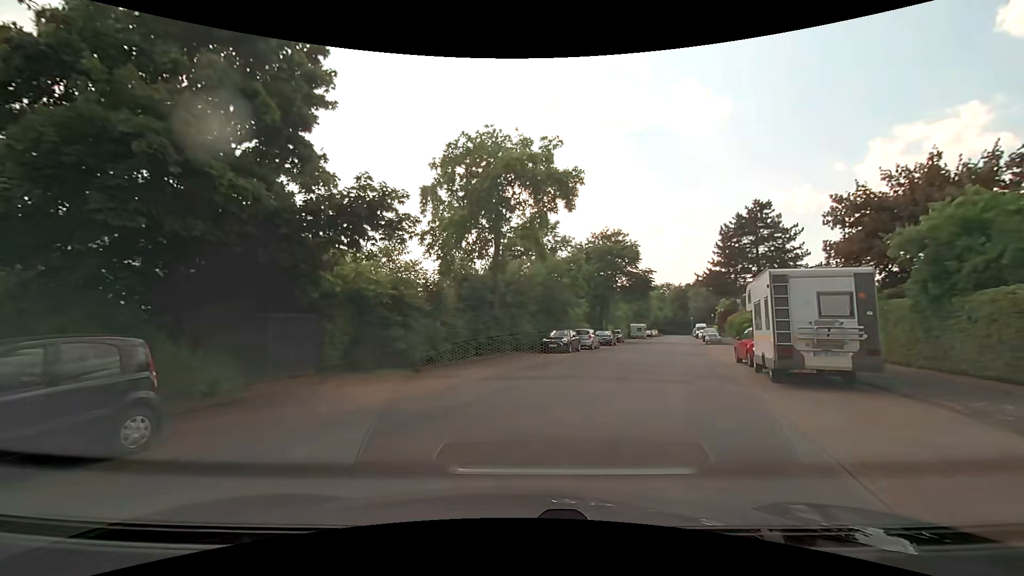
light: Day
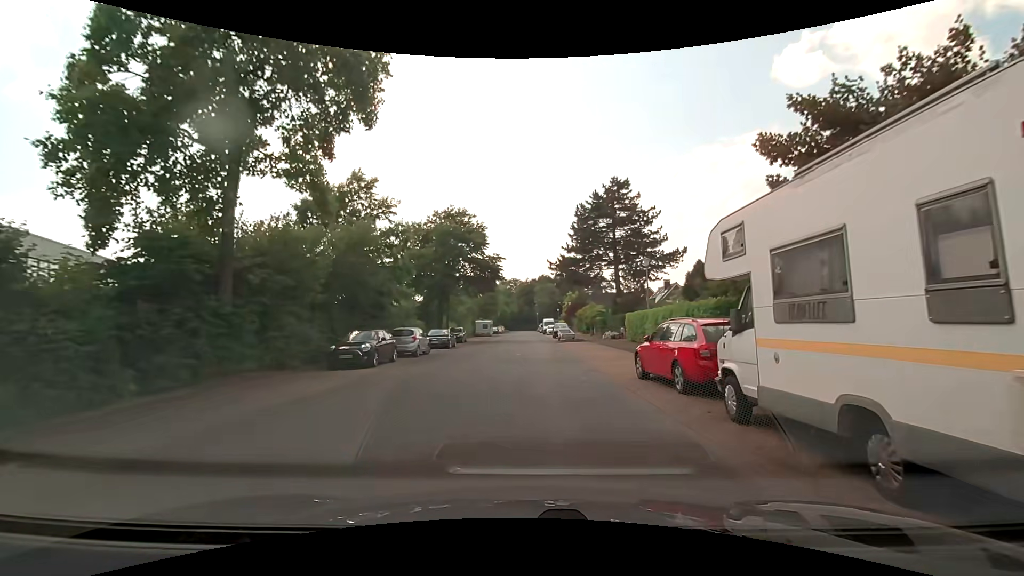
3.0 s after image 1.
(+1.7, +10.9) m; +15°
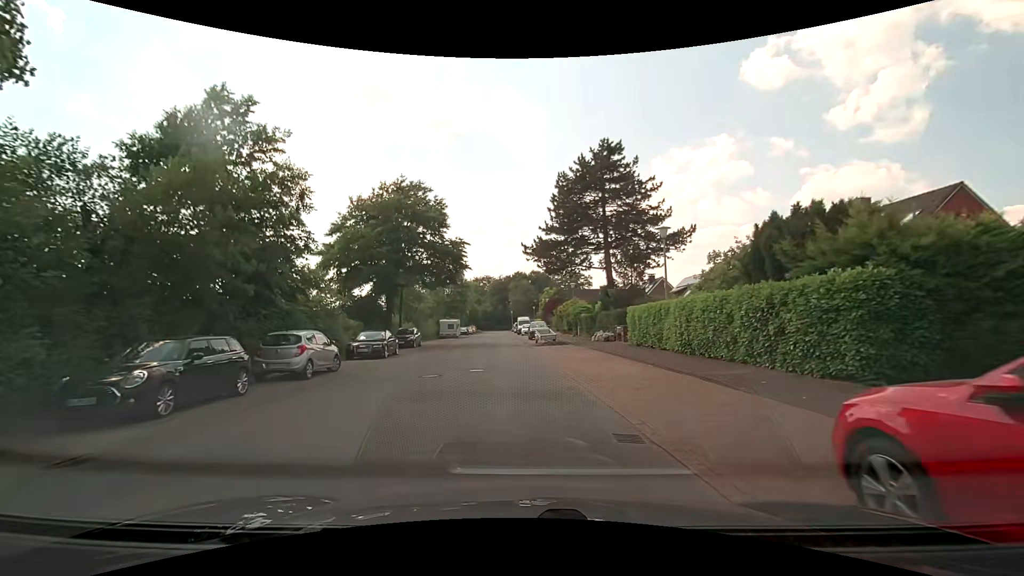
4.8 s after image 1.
(+0.4, +9.7) m; +3°
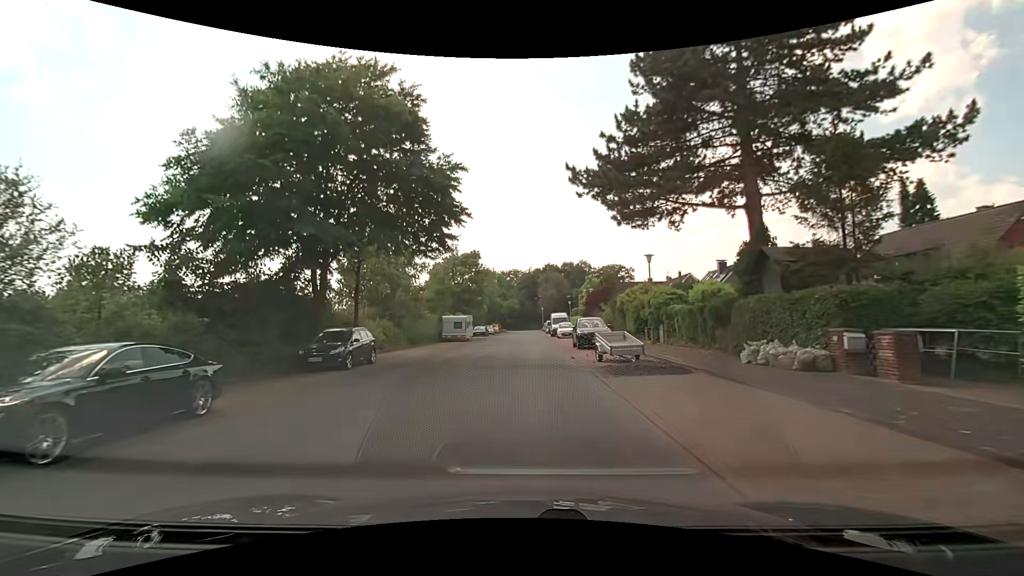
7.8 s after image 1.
(-0.5, +19.3) m; -3°
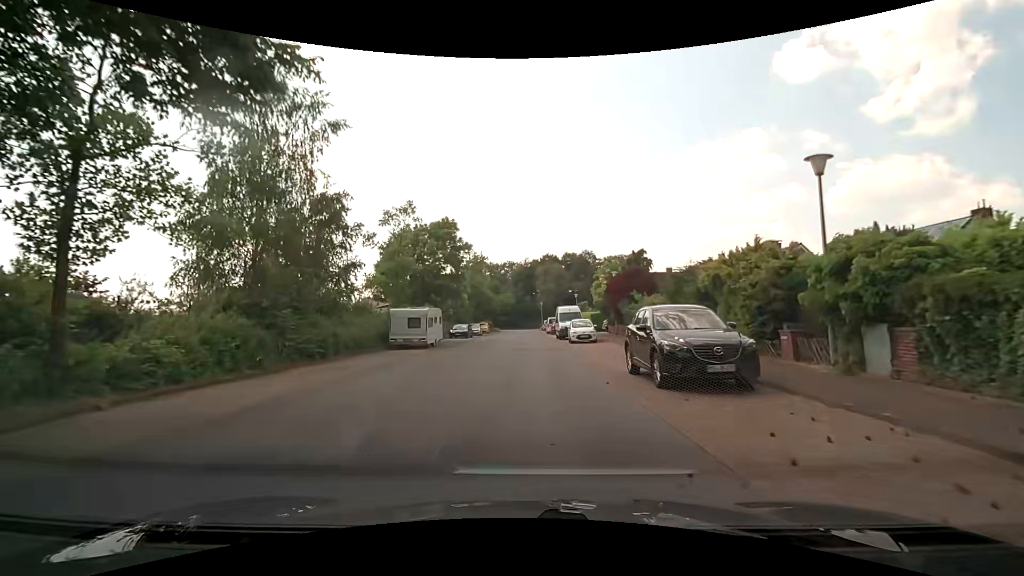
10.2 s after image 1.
(+0.1, +16.9) m; 0°
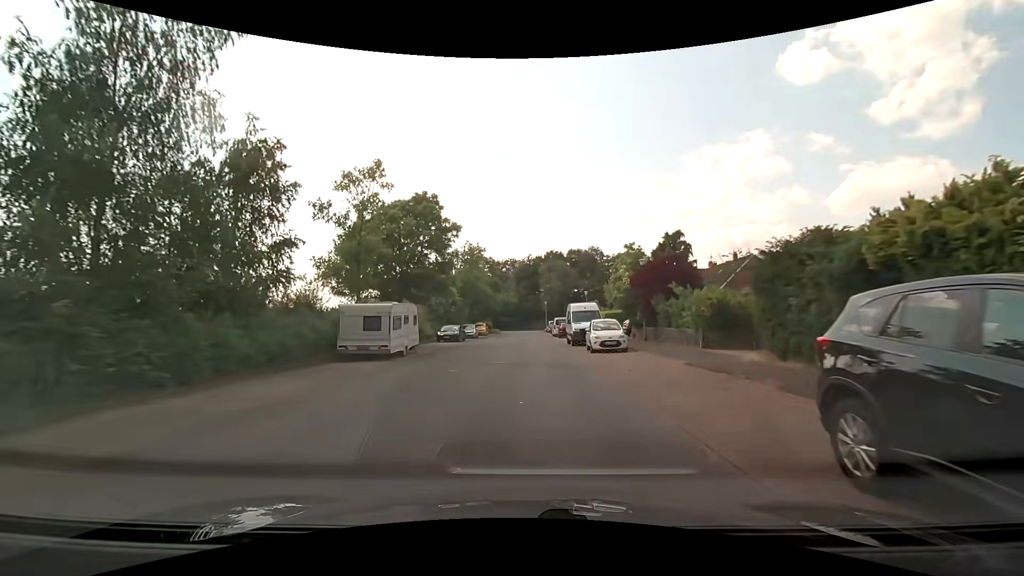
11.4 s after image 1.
(0.0, +8.6) m; -1°
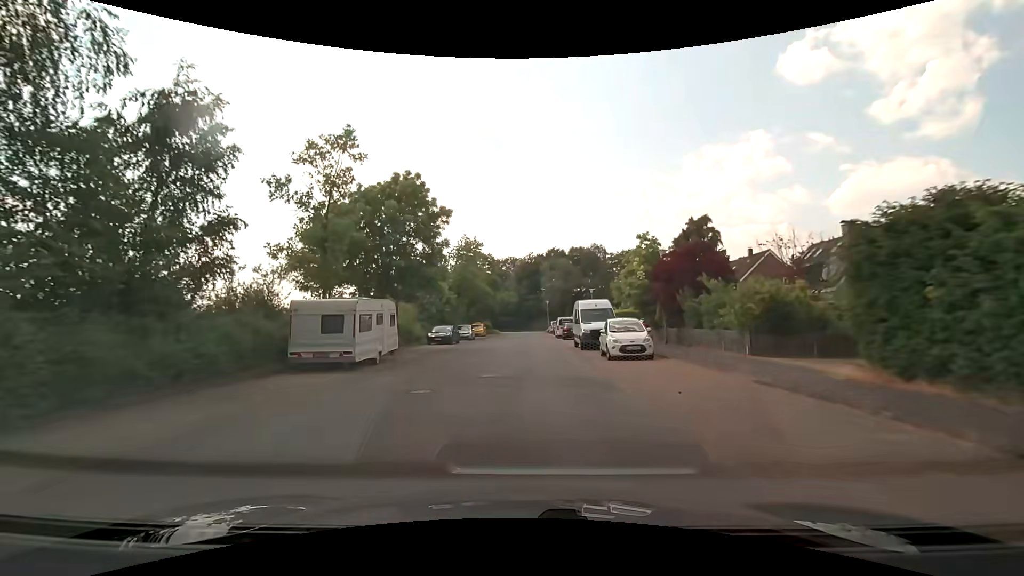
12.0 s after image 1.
(0.0, +4.4) m; +1°
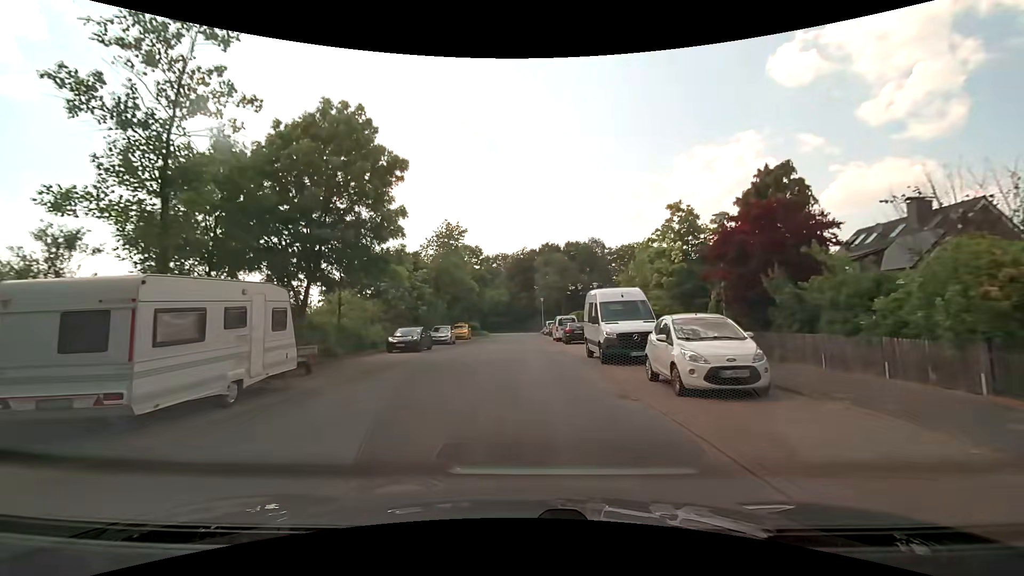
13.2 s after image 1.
(0.0, +9.0) m; +1°
(0, +10) (0, +20) (0, +30) (0, +40) (0, +50) (0, +60) (0, +70) (0, +80) (+4, +89) (+12, +95) m
